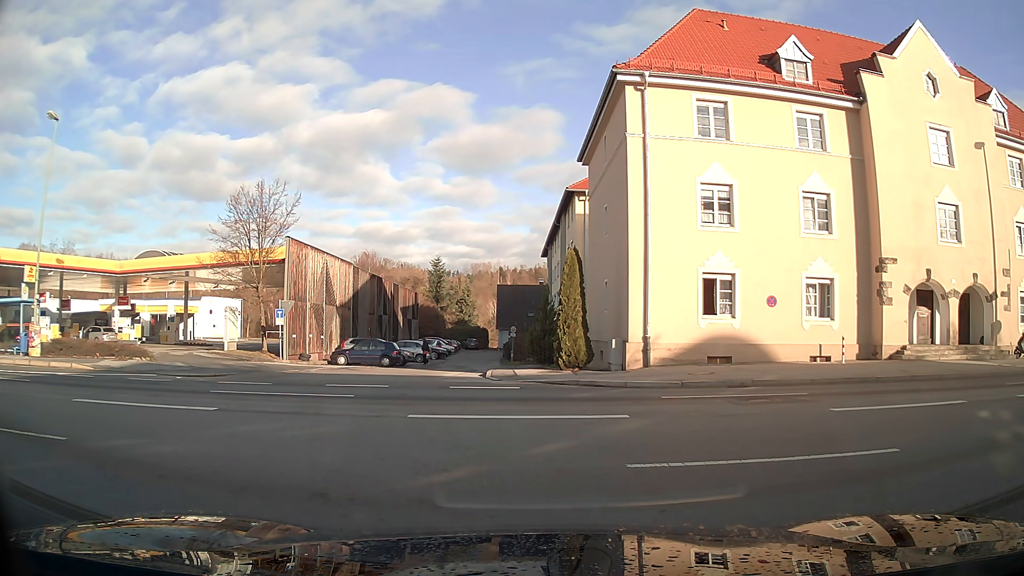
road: residential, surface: asphalt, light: Day
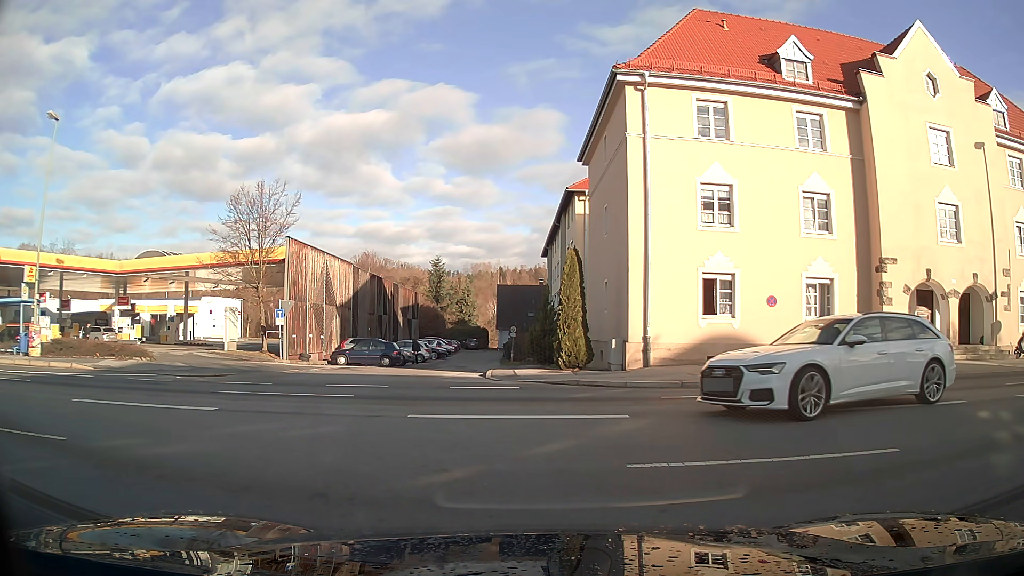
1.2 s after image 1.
(0.0, 0.0) m; 0°
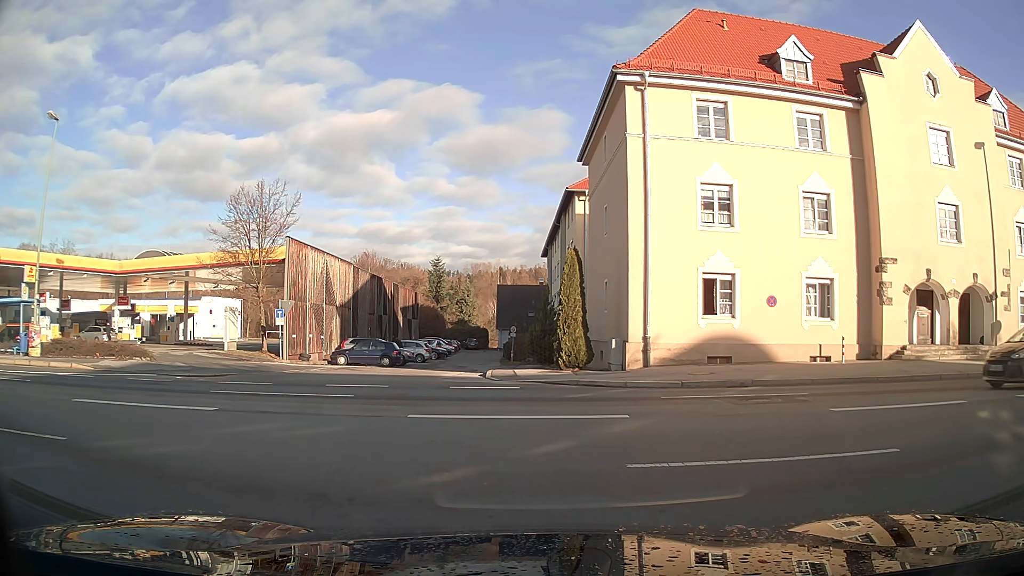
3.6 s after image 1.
(0.0, 0.0) m; 0°
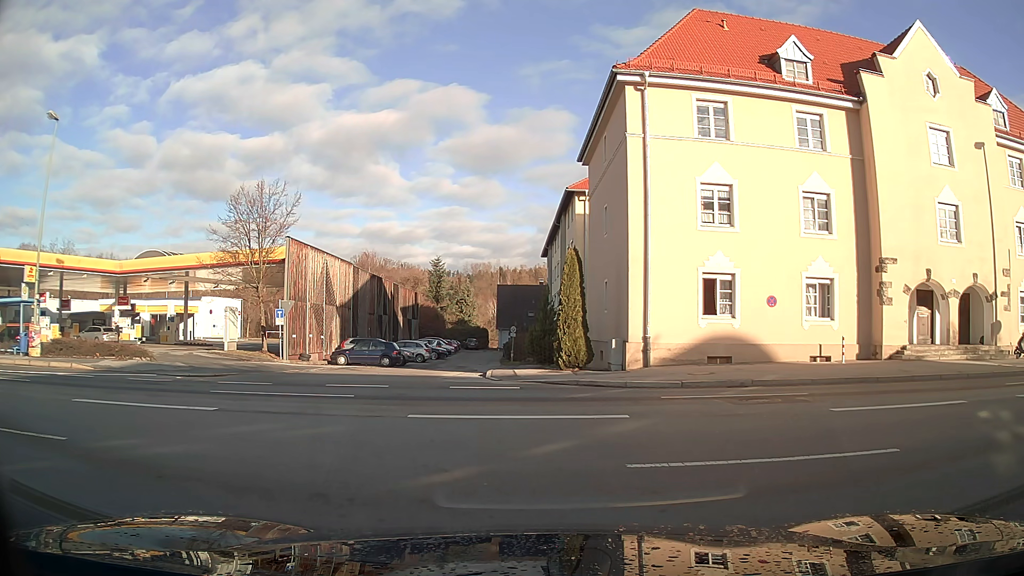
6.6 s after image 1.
(0.0, 0.0) m; 0°
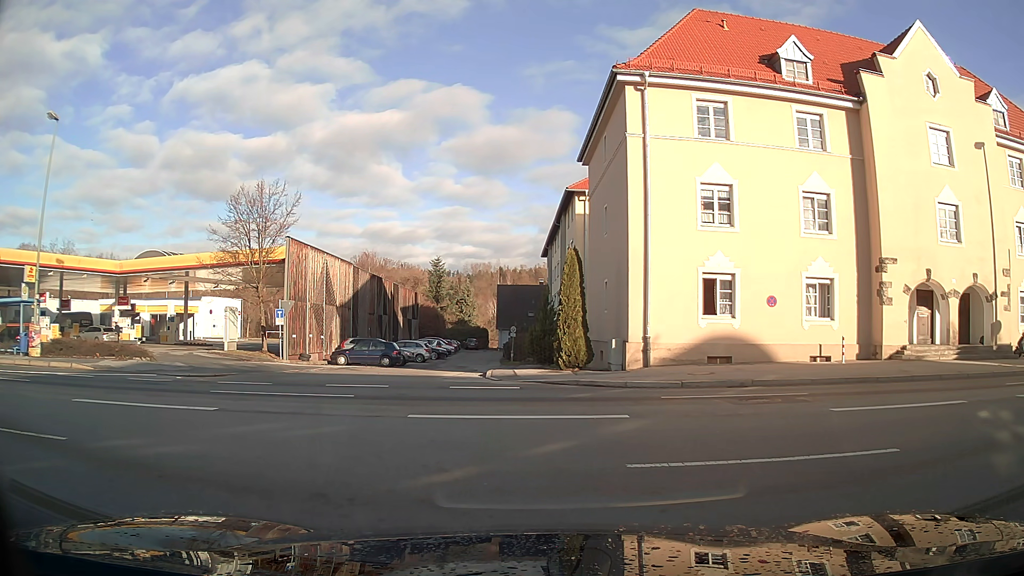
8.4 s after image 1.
(0.0, 0.0) m; 0°
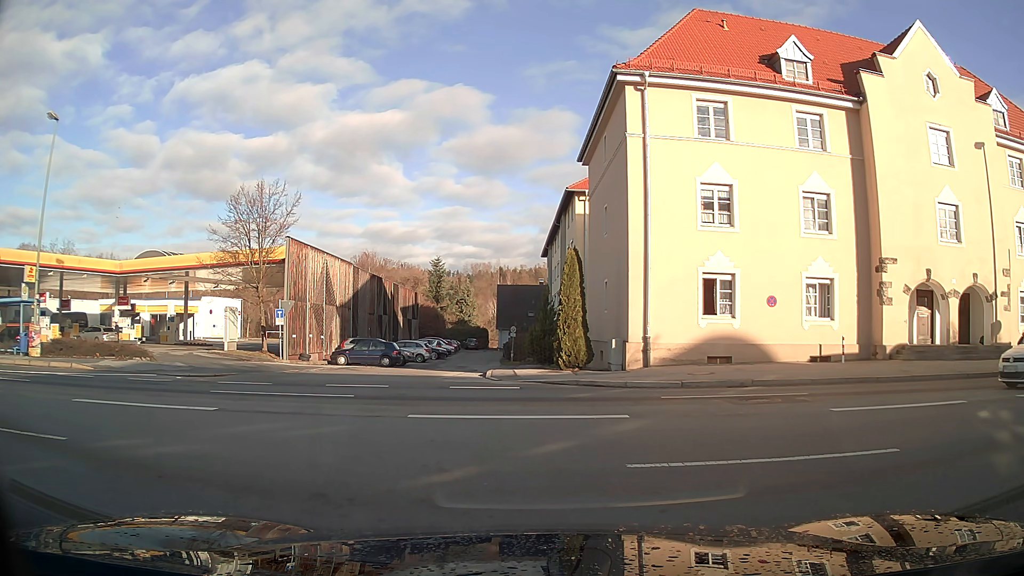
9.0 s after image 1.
(0.0, 0.0) m; 0°
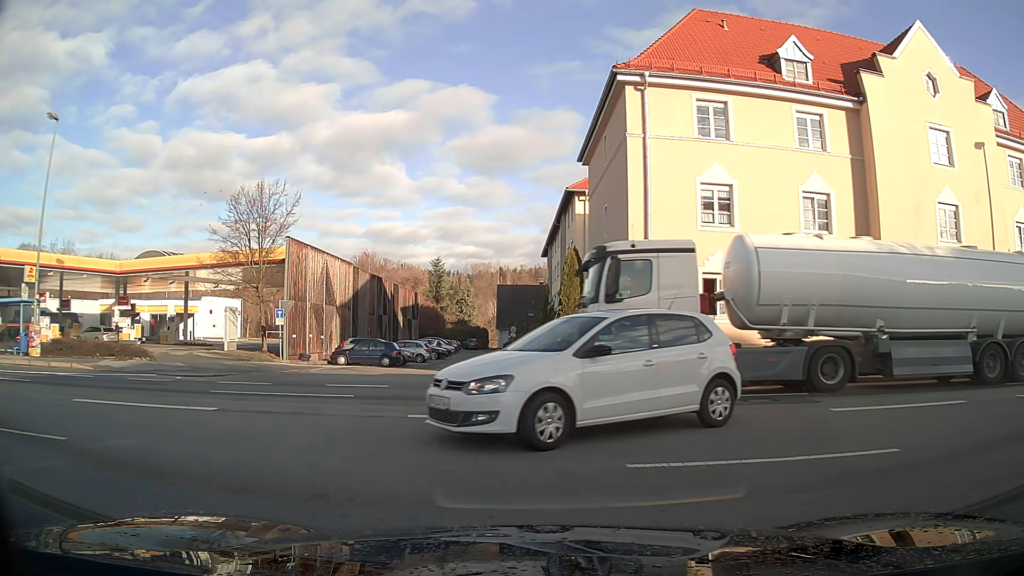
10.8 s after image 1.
(0.0, 0.0) m; 0°
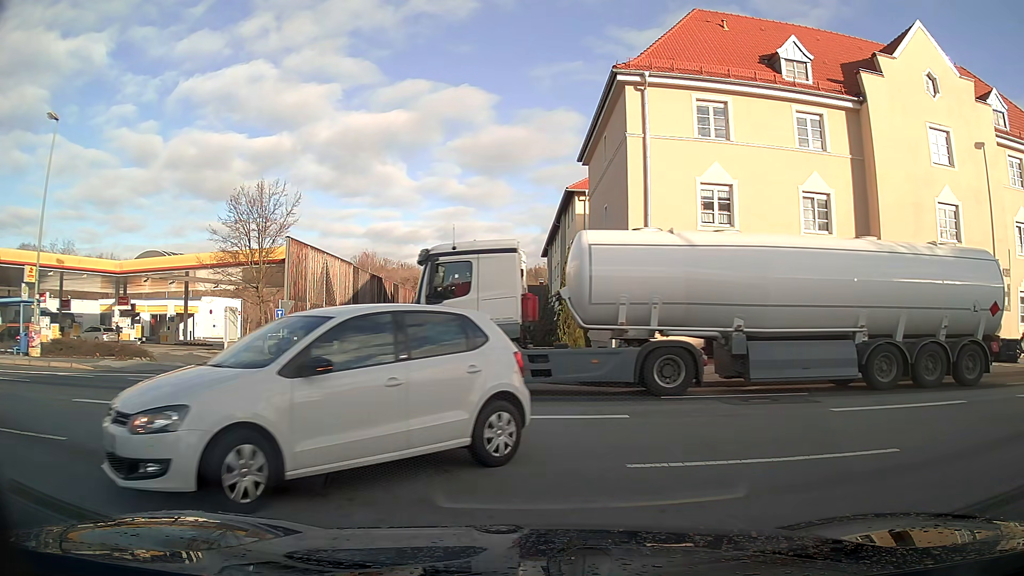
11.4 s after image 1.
(0.0, 0.0) m; 0°
